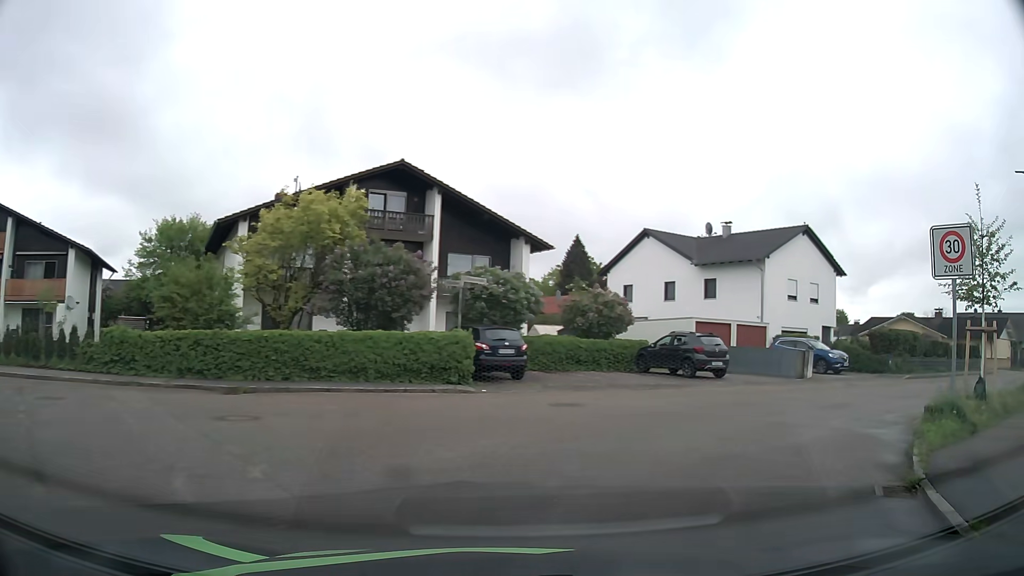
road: unclassified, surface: asphalt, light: Day
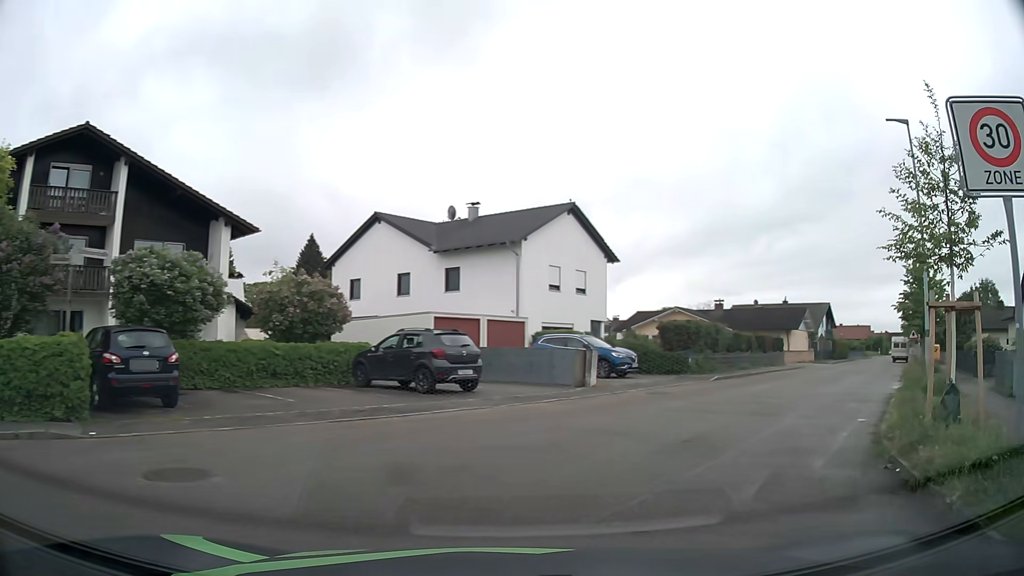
(+1.4, +6.8) m; +23°
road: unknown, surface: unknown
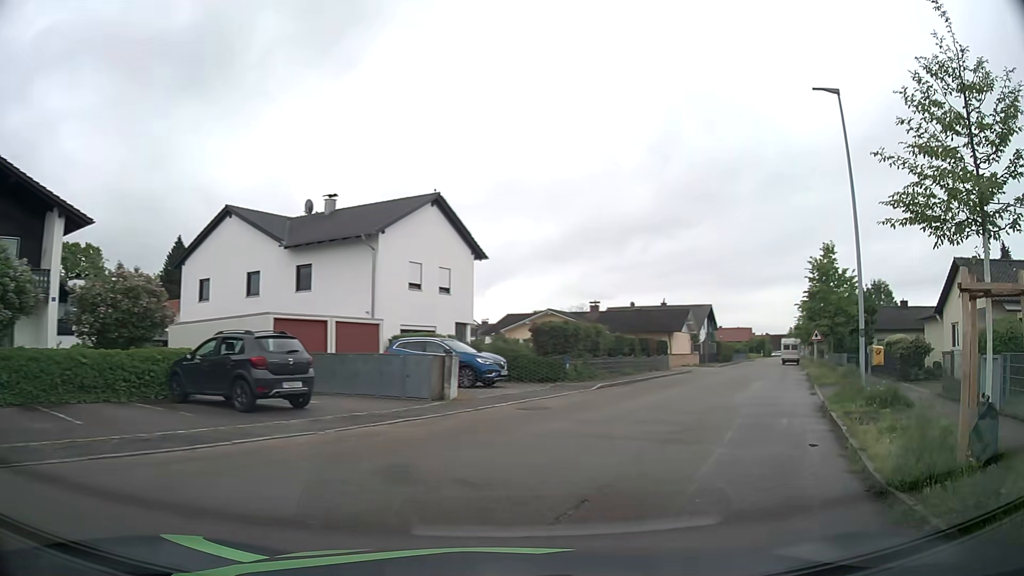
(+0.3, +3.5) m; +11°
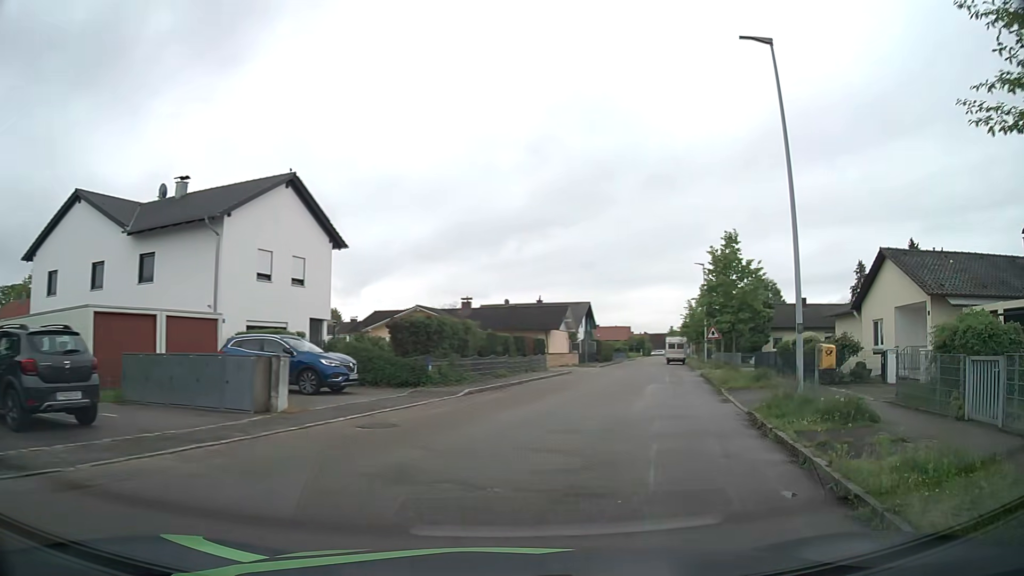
(+0.3, +3.6) m; +10°
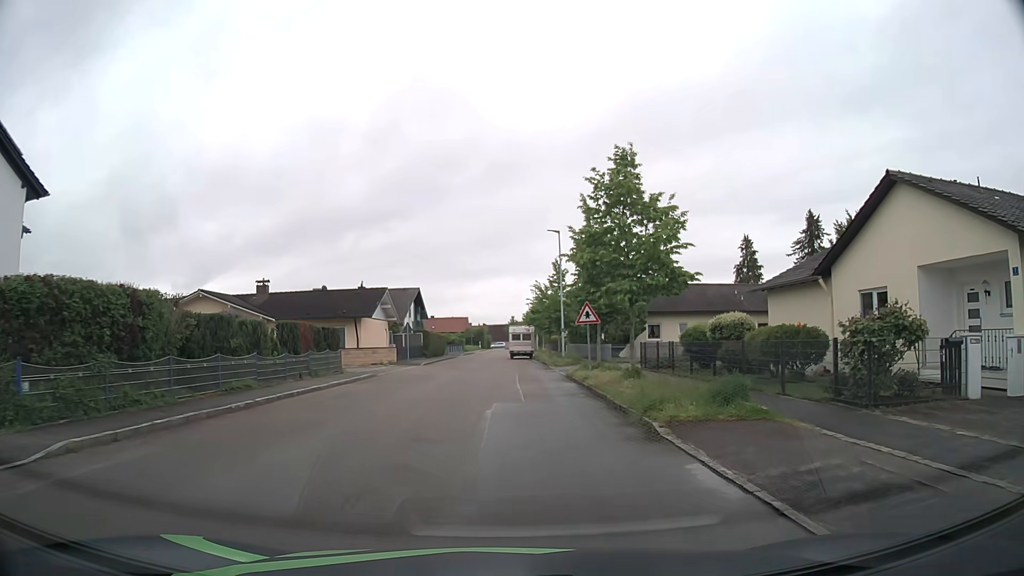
(+2.2, +12.3) m; +14°
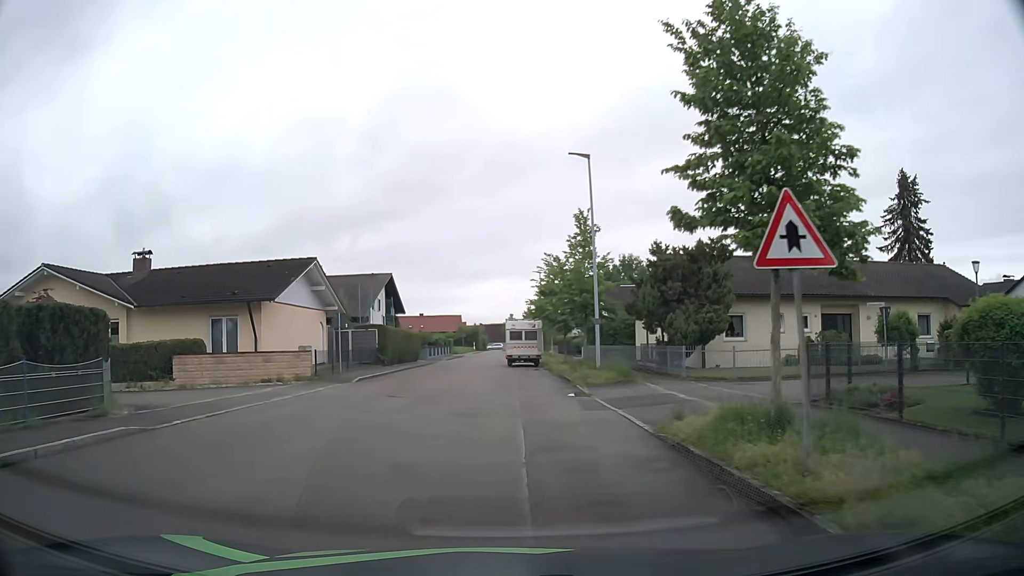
(+0.1, +17.5) m; -1°
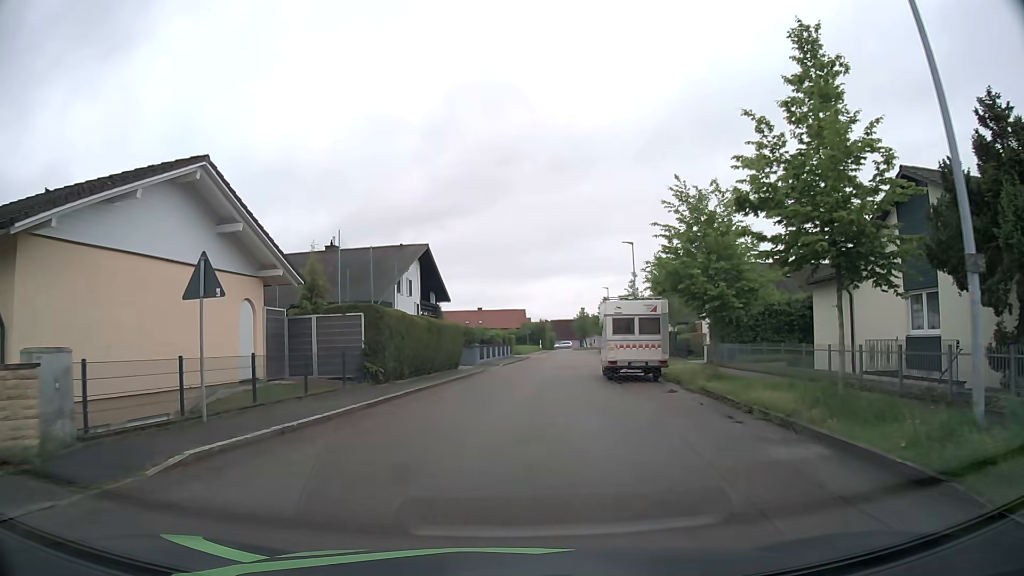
(-0.9, +17.8) m; -5°
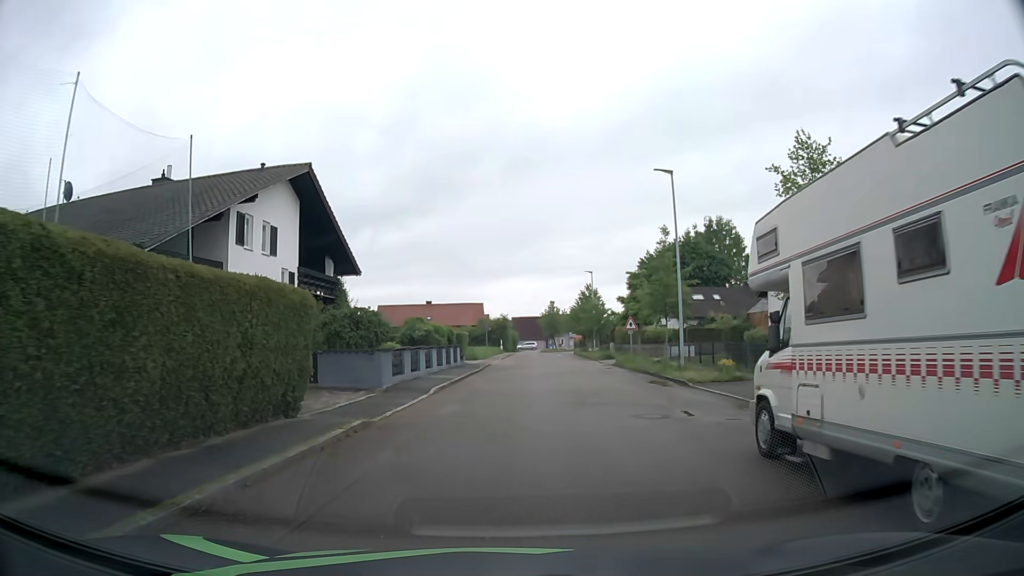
(+0.3, +20.5) m; +3°
(0, +10) (+1, +20) (+2, +30) (+3, +40) (+4, +50) (+5, +60) (+5, +70) (+6, +80) (+7, +90) (+10, +99) m
